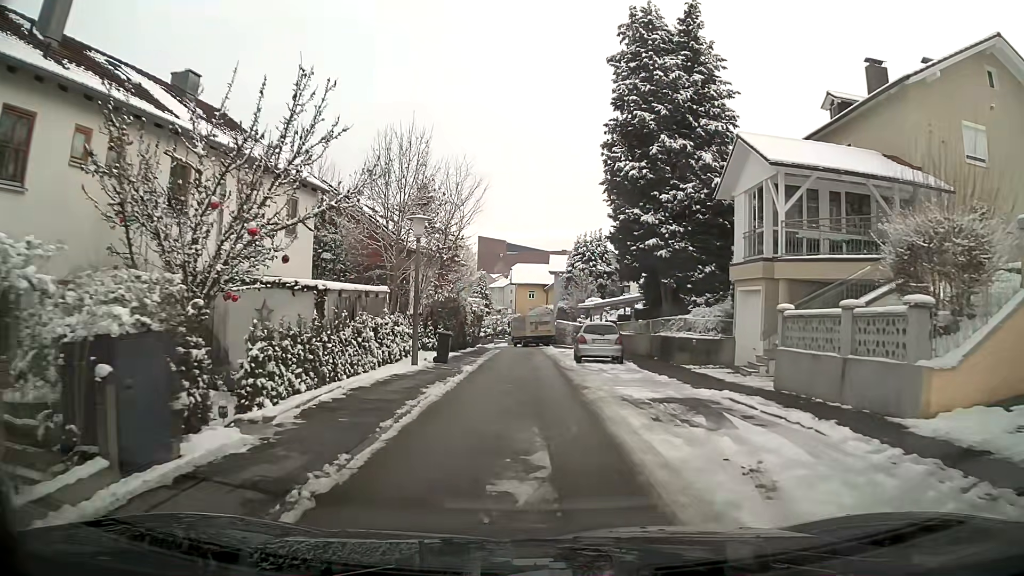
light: Day
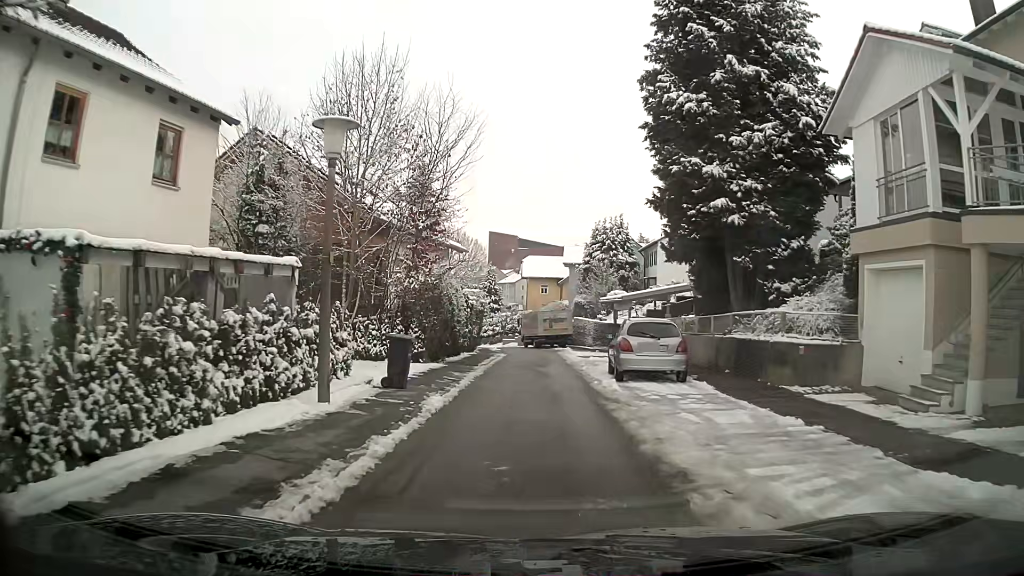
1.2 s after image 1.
(-0.1, +8.3) m; -1°
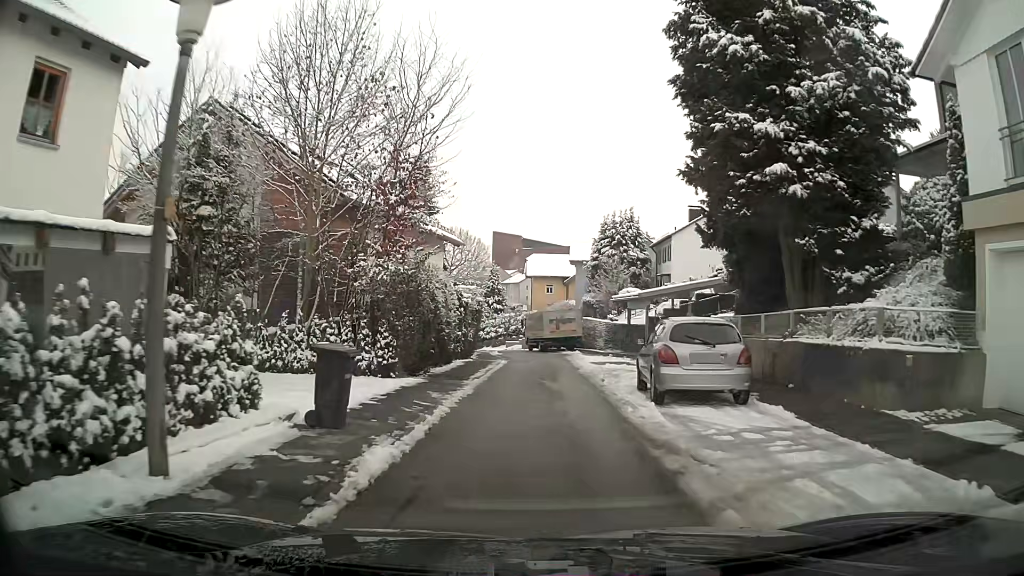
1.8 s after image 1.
(0.0, +4.3) m; -1°
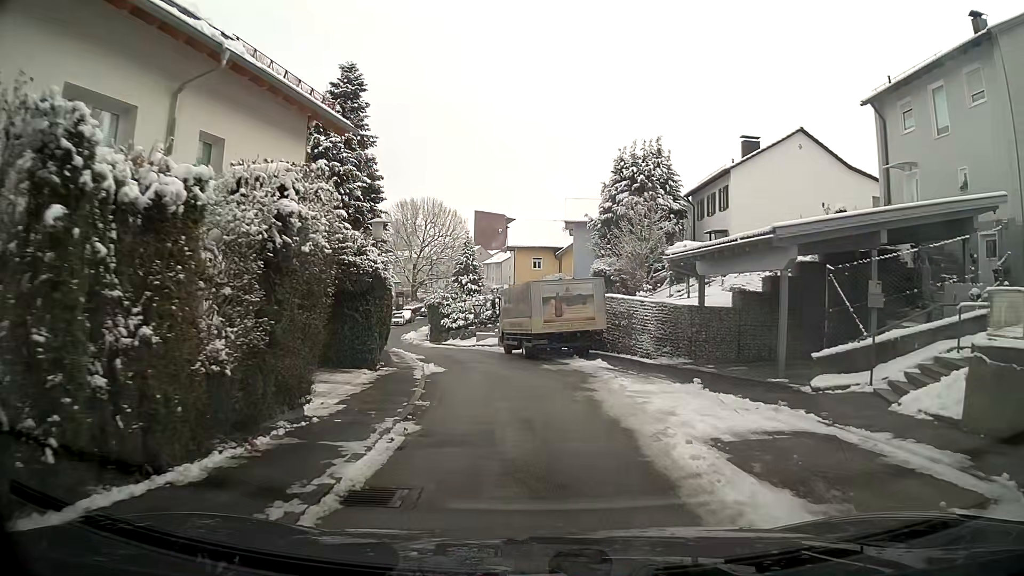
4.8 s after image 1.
(+0.1, +20.1) m; +1°
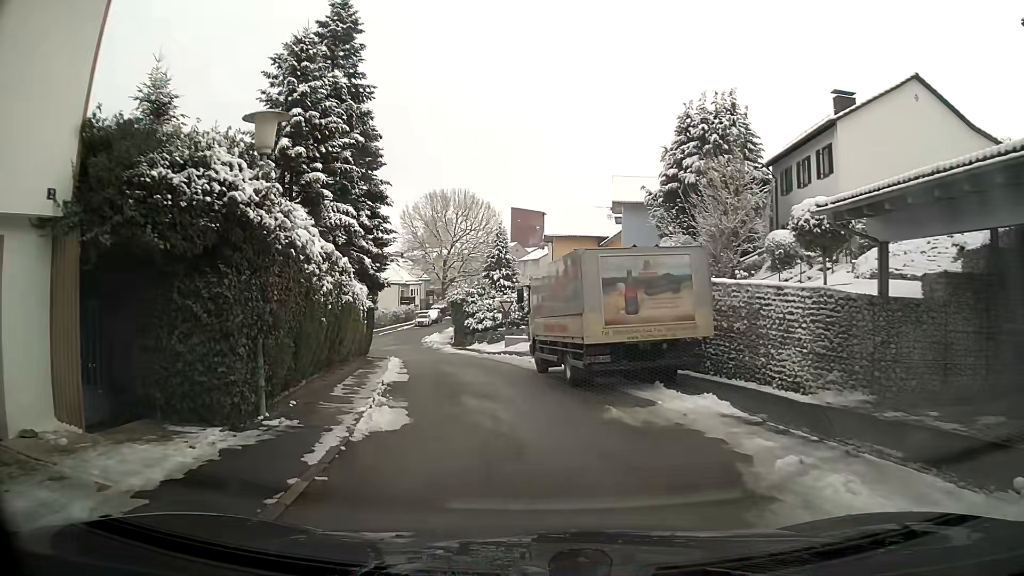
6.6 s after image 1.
(-0.3, +9.4) m; -4°
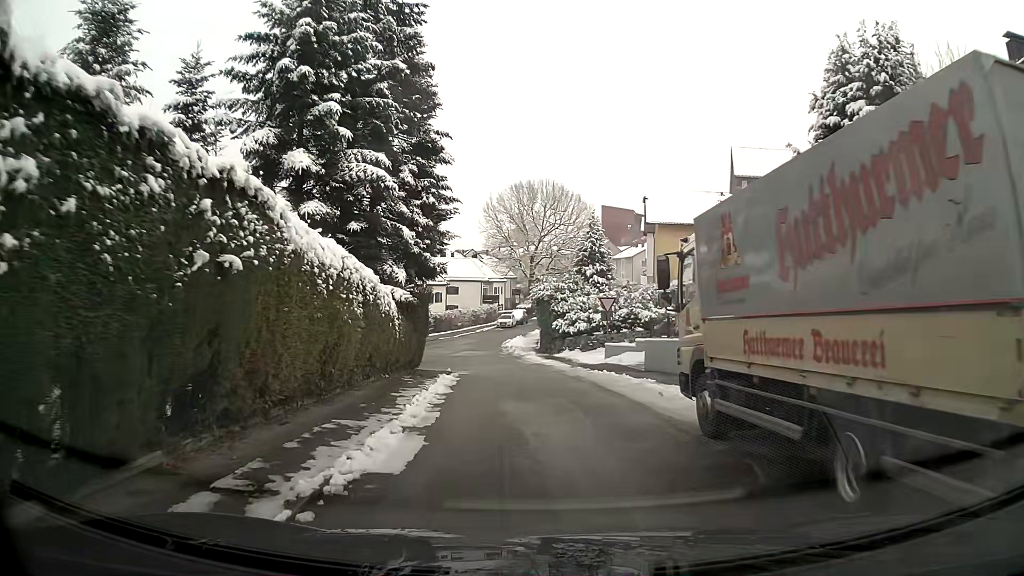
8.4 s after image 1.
(-0.6, +9.2) m; -7°
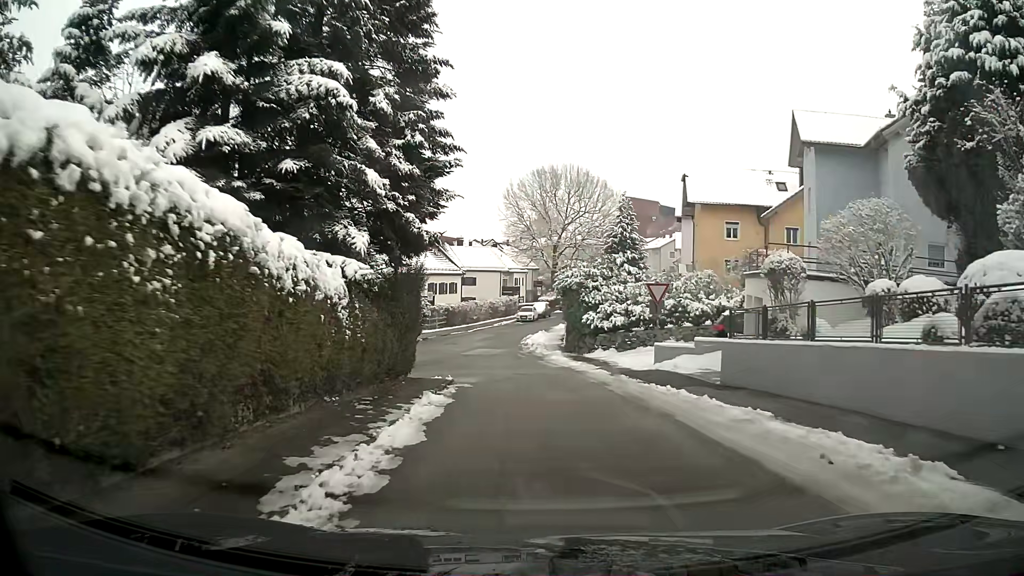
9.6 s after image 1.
(-0.1, +6.8) m; -1°
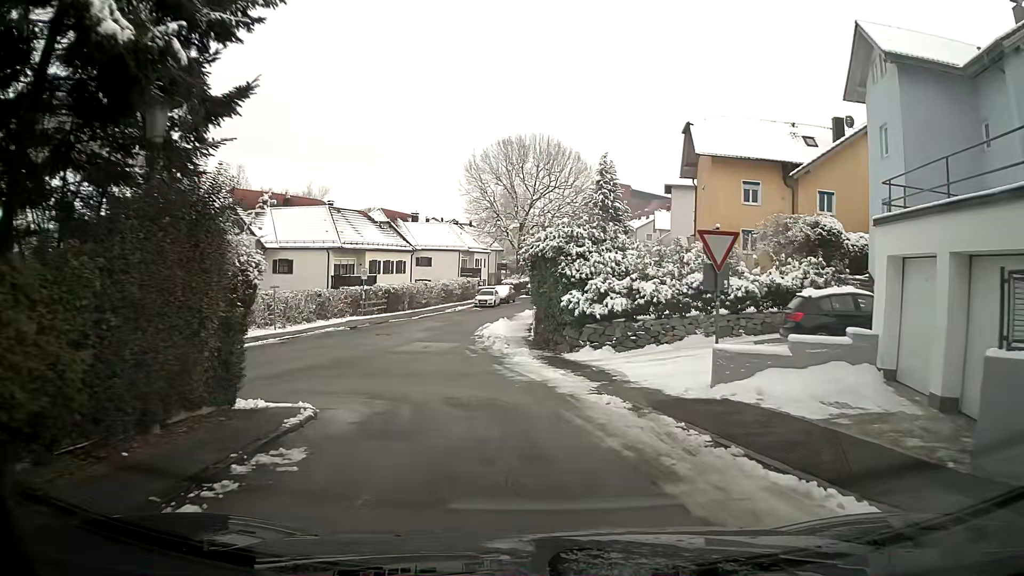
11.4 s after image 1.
(+0.3, +10.9) m; +3°
(0, +10) (-2, +20) (-4, +30) (-4, +40) (-2, +49) (0, +59) (+2, +69) (+4, +79) (+6, +89) (+7, +99) m
